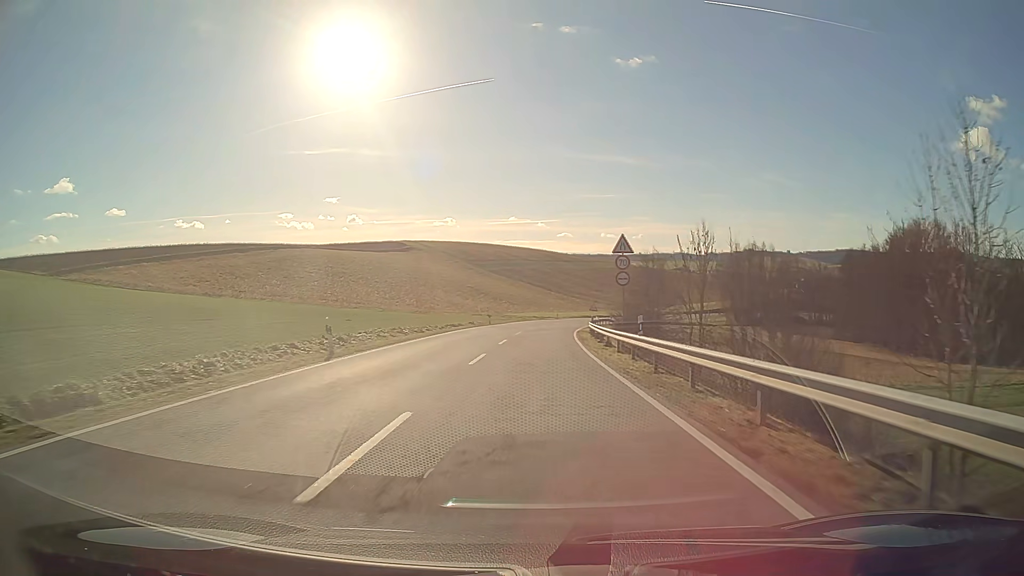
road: secondary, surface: asphalt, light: Day
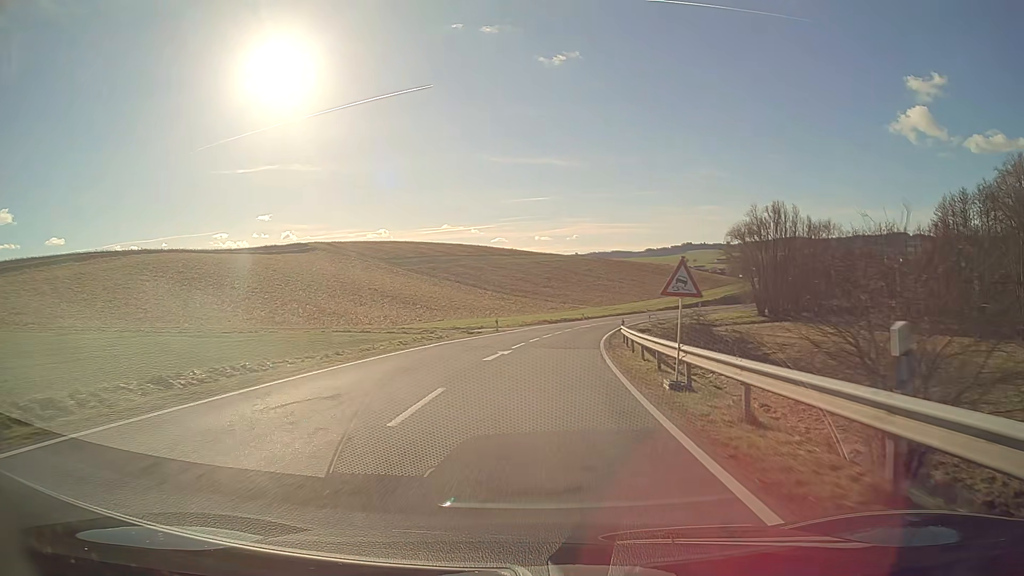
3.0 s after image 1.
(+1.9, +52.0) m; +6°
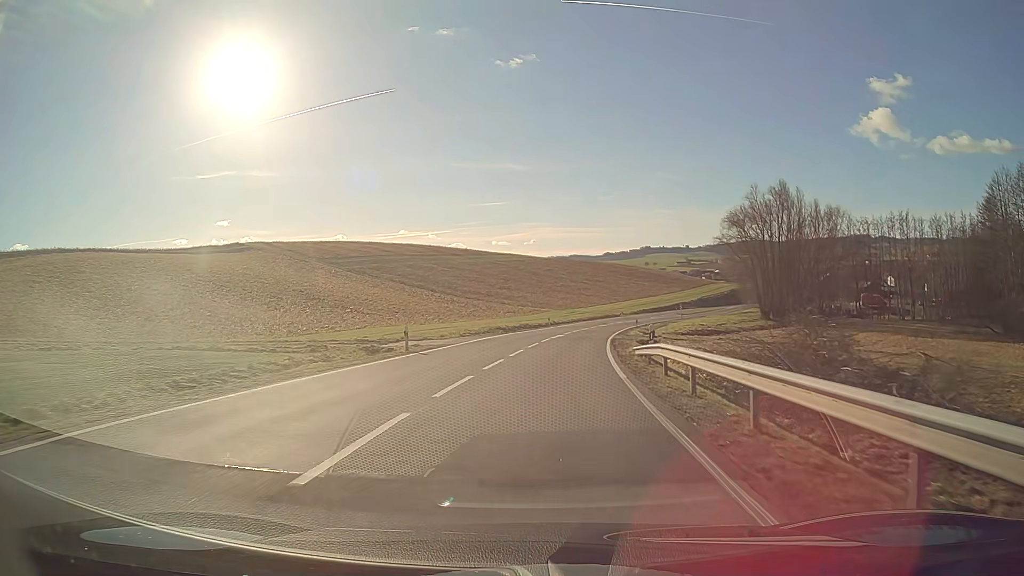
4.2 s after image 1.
(+0.6, +20.7) m; +4°
(0, +10) (+1, +20) (+1, +30) (+3, +40) (+4, +50) (+6, +60) (+8, +69) (+11, +79) (+14, +88) (+18, +98) m
